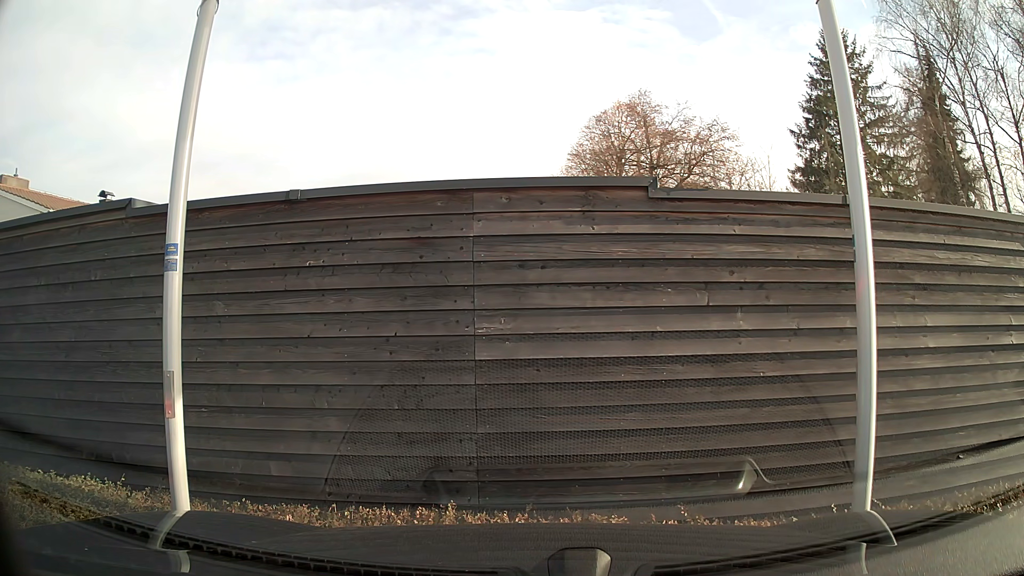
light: Day
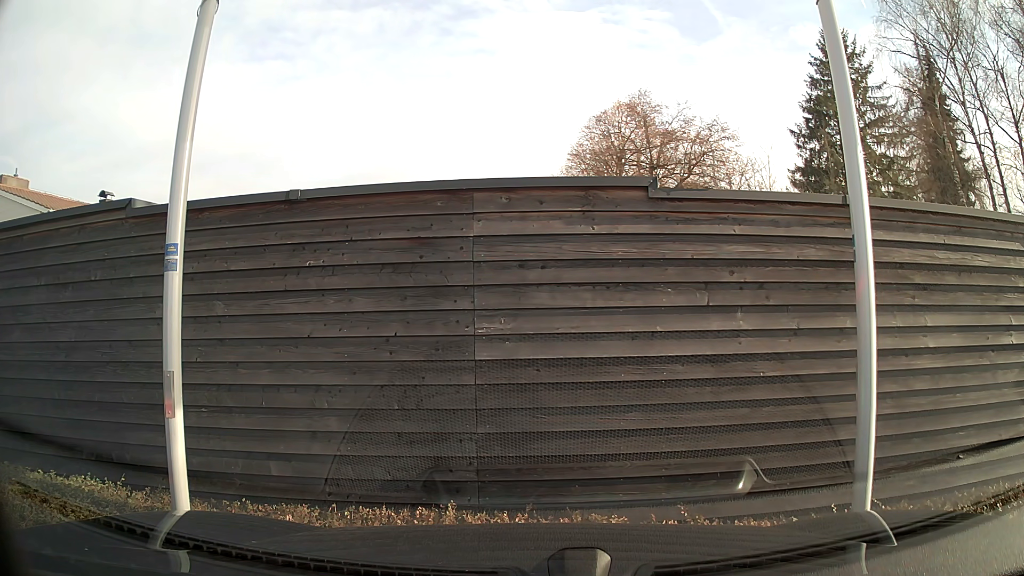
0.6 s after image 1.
(0.0, 0.0) m; 0°
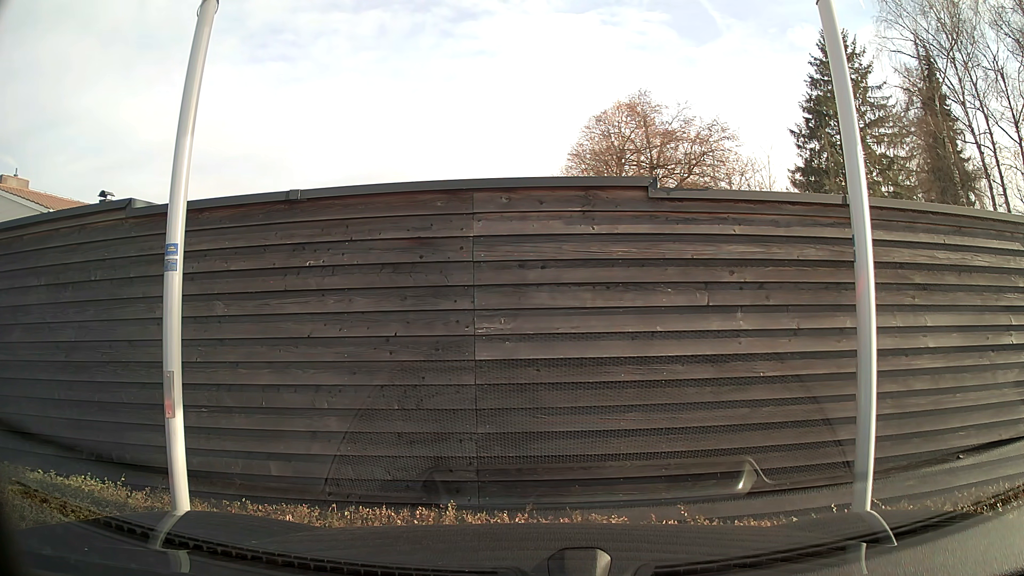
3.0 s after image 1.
(0.0, 0.0) m; 0°
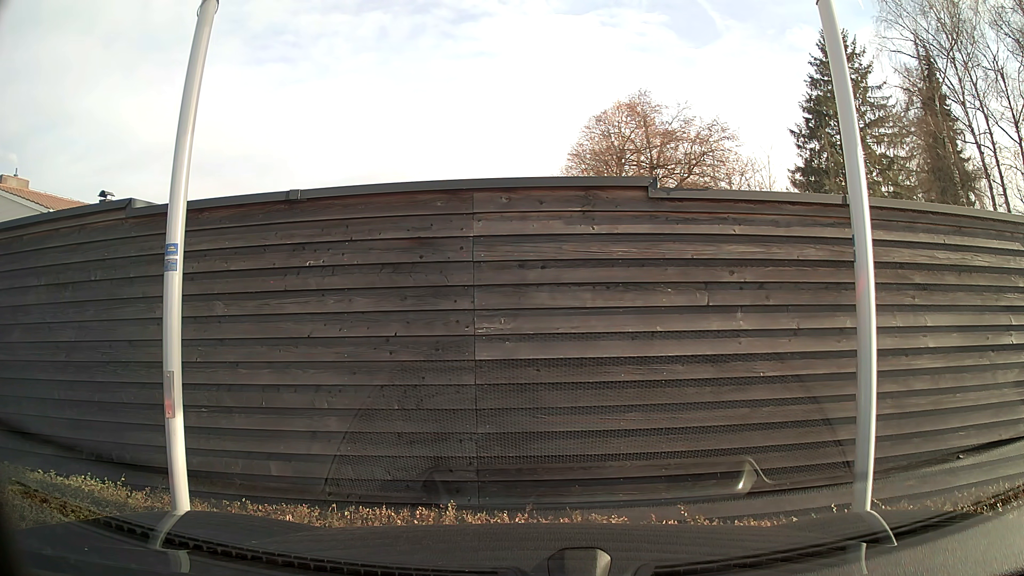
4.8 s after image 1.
(0.0, 0.0) m; 0°
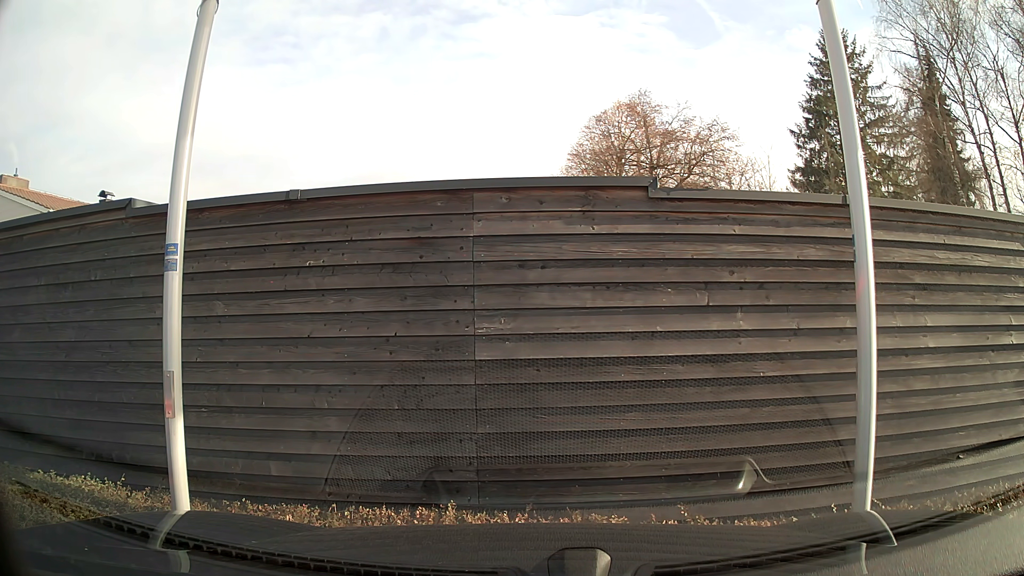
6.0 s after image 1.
(0.0, 0.0) m; 0°
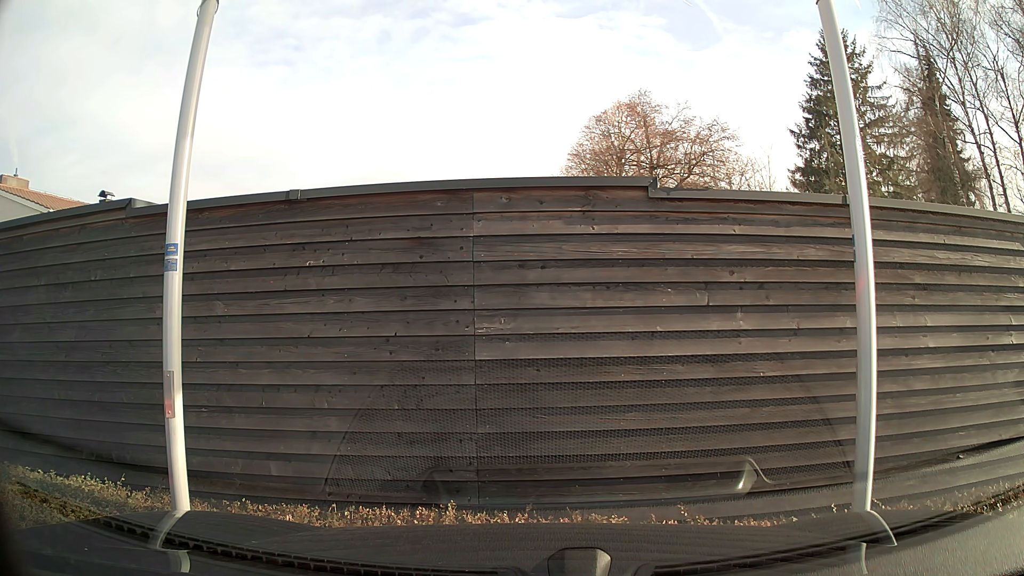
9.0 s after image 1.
(0.0, 0.0) m; 0°
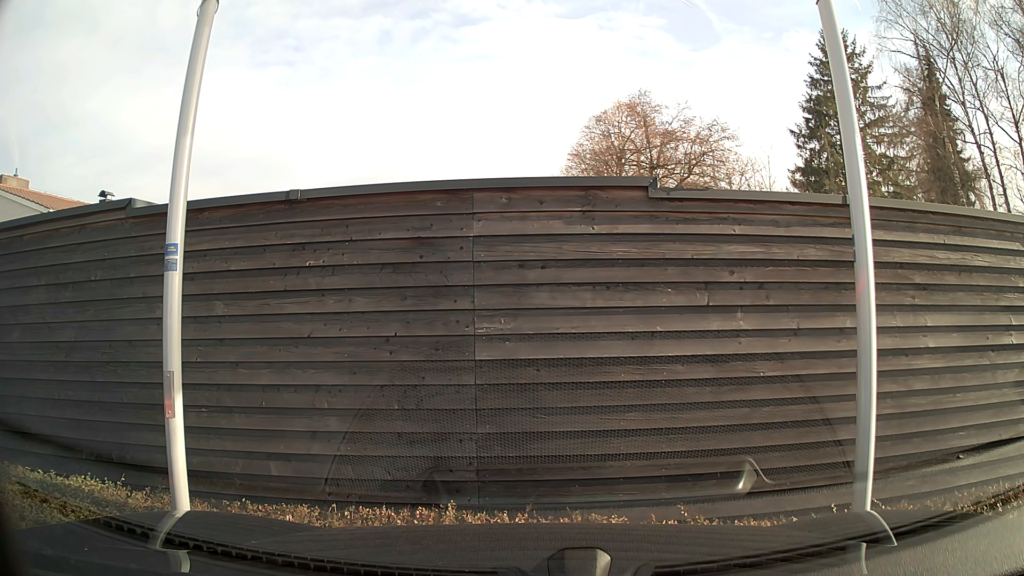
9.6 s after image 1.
(0.0, 0.0) m; 0°
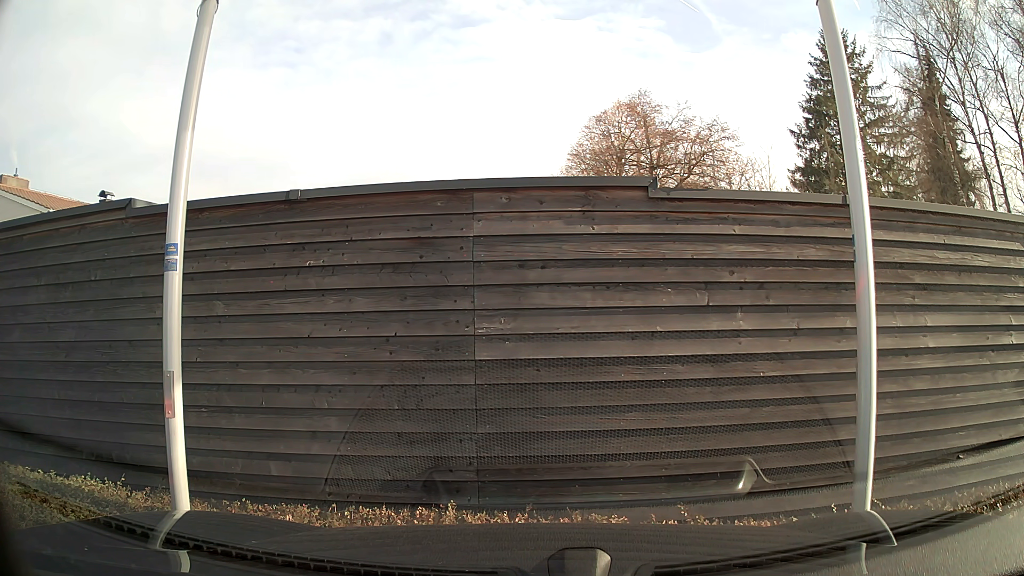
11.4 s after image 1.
(0.0, 0.0) m; 0°
